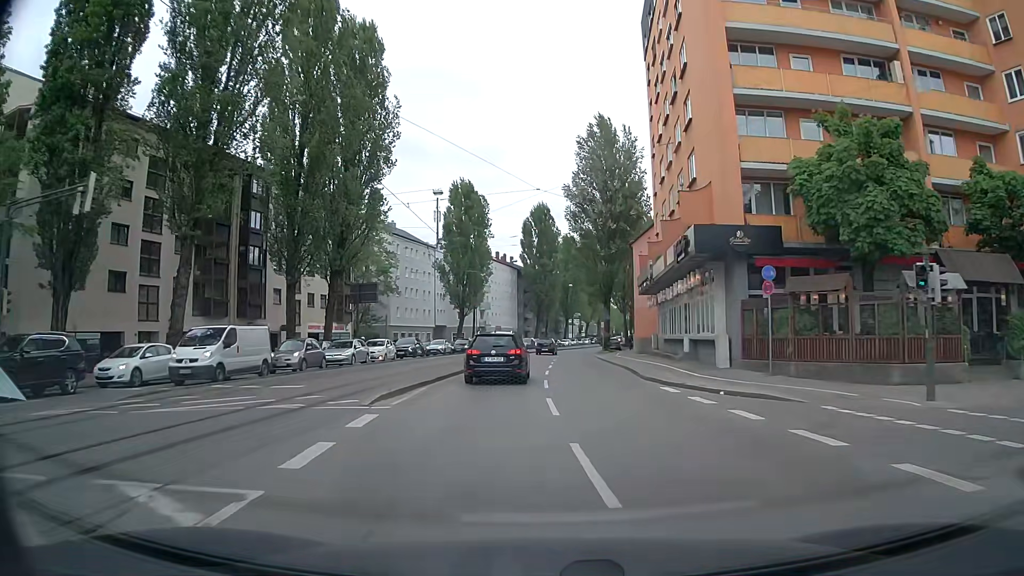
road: tertiary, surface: asphalt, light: Day
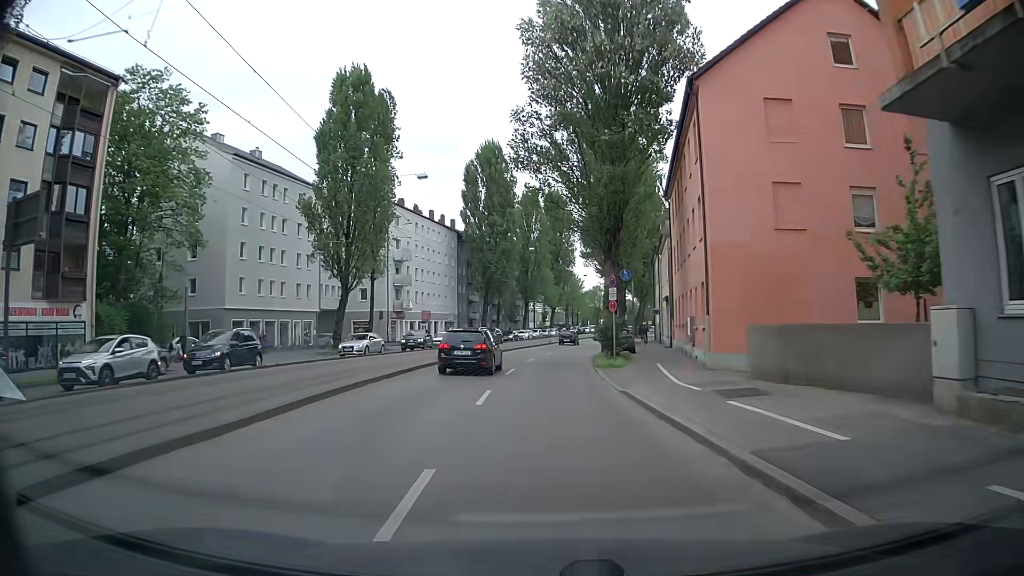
(+1.0, +38.1) m; +2°
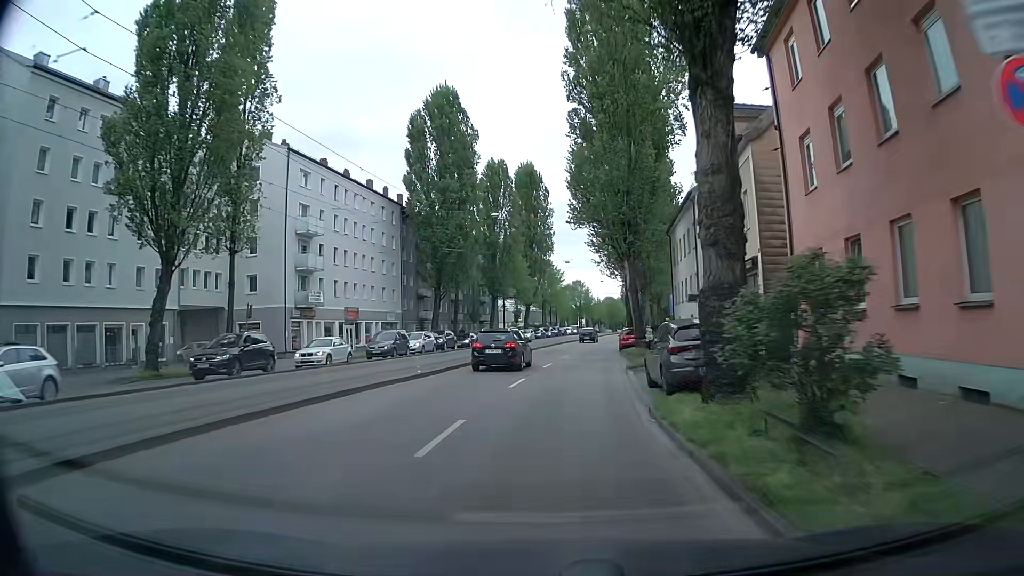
(+0.6, +23.3) m; +2°
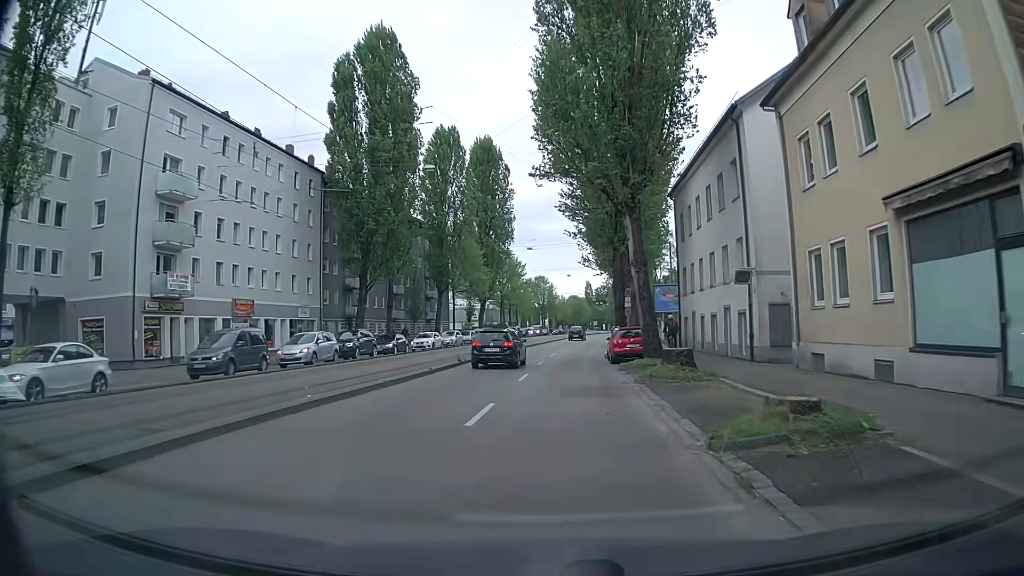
(+0.5, +15.6) m; +4°
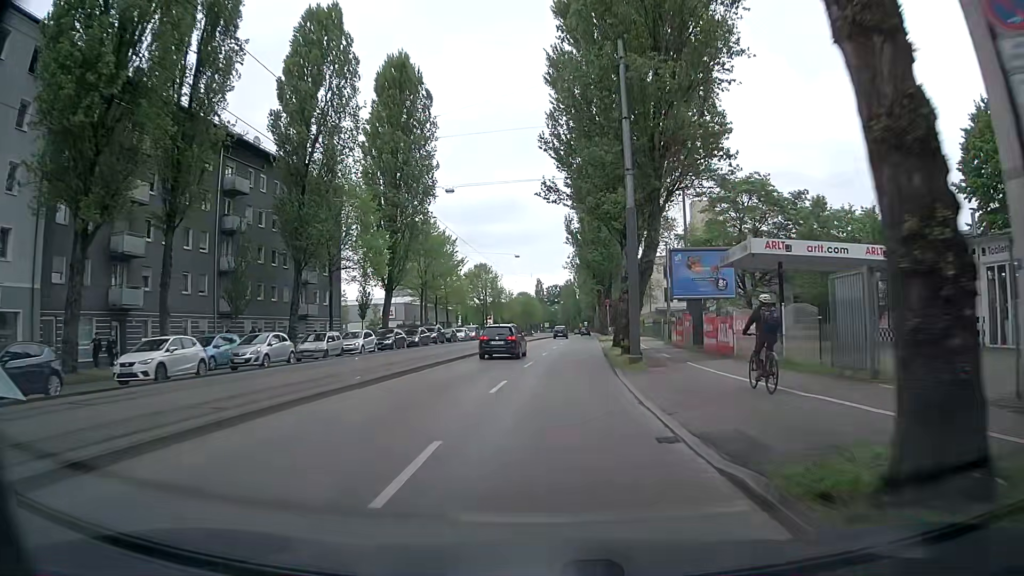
(+0.9, +31.6) m; +5°
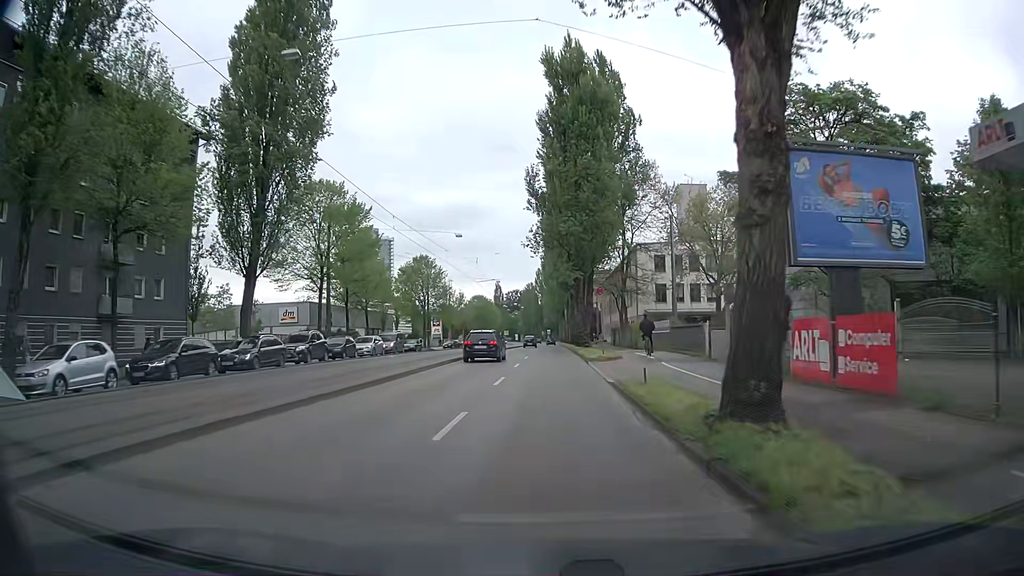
(+0.4, +23.8) m; +3°
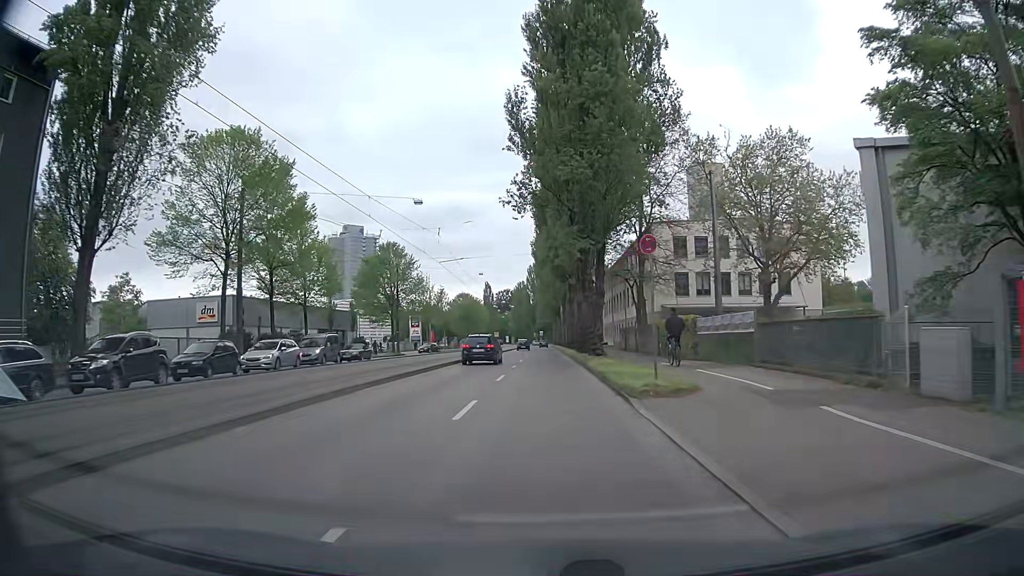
(+0.1, +15.9) m; 0°
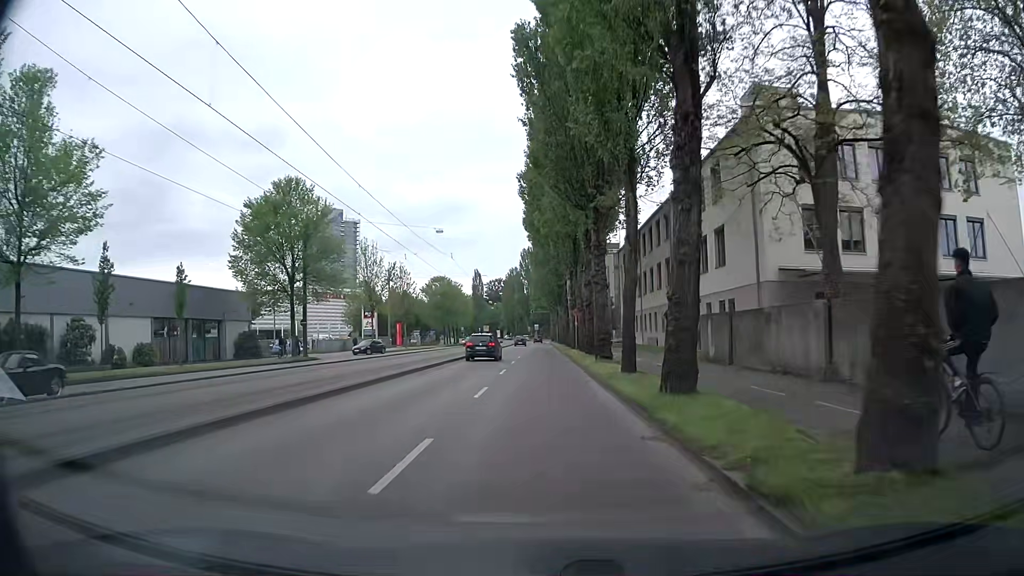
(+0.2, +32.0) m; 0°
(0, +10) (0, +20) (0, +30) (0, +40) (0, +50) (0, +60) (0, +70) (0, +80) (0, +90) (0, +100) m
